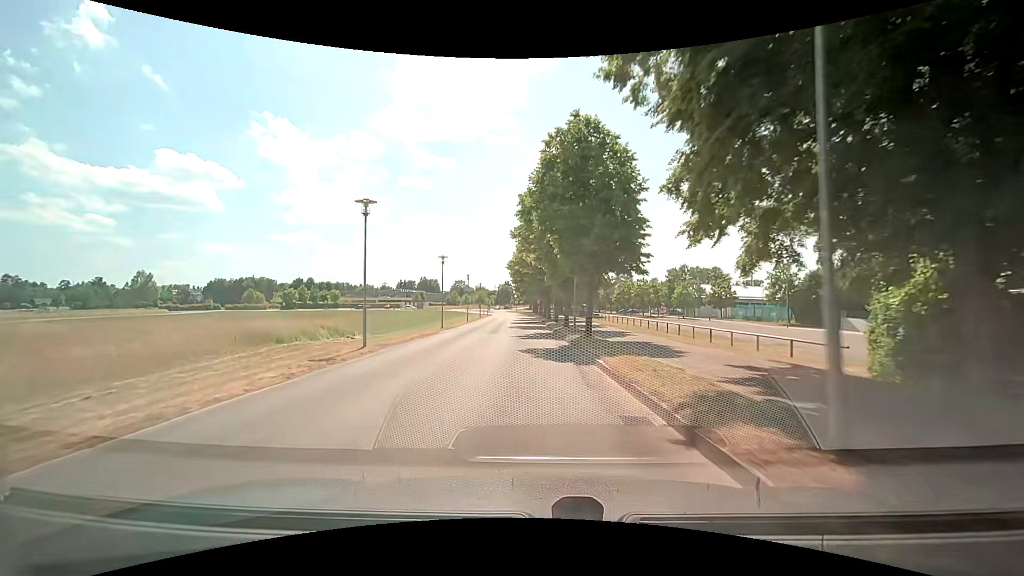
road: tertiary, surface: asphalt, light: Day
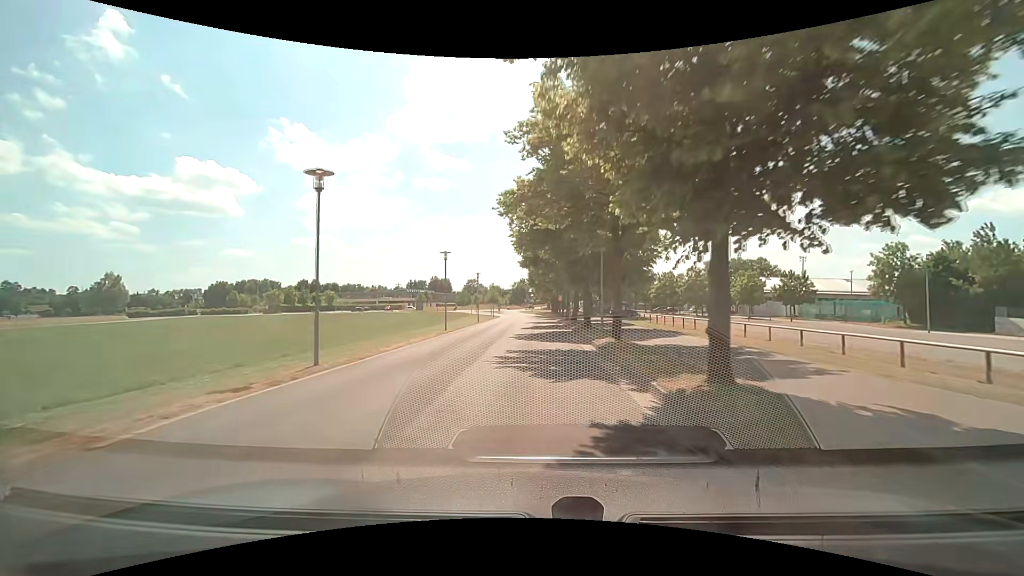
(-0.5, +22.4) m; -2°
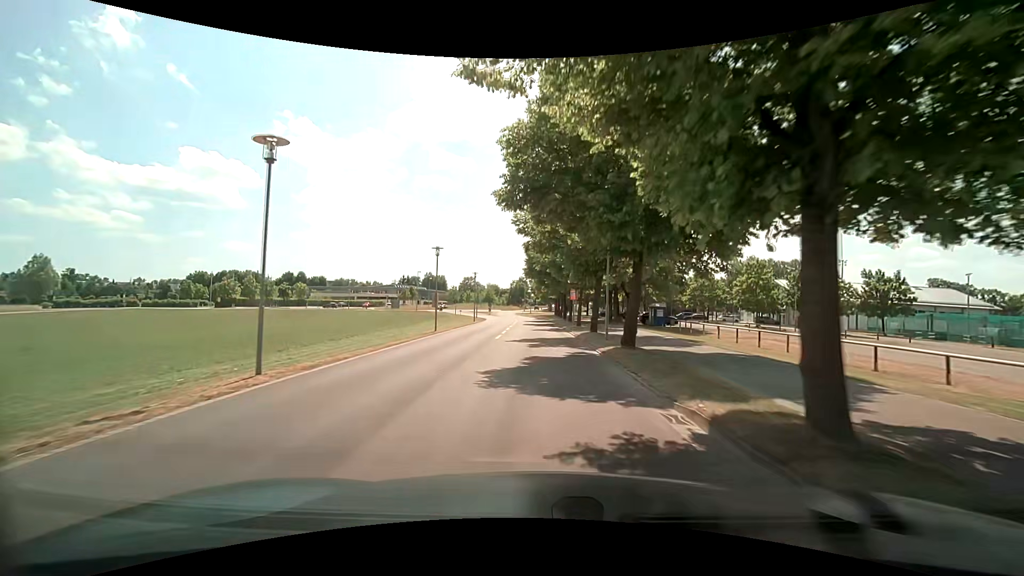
(-0.1, +21.6) m; 0°
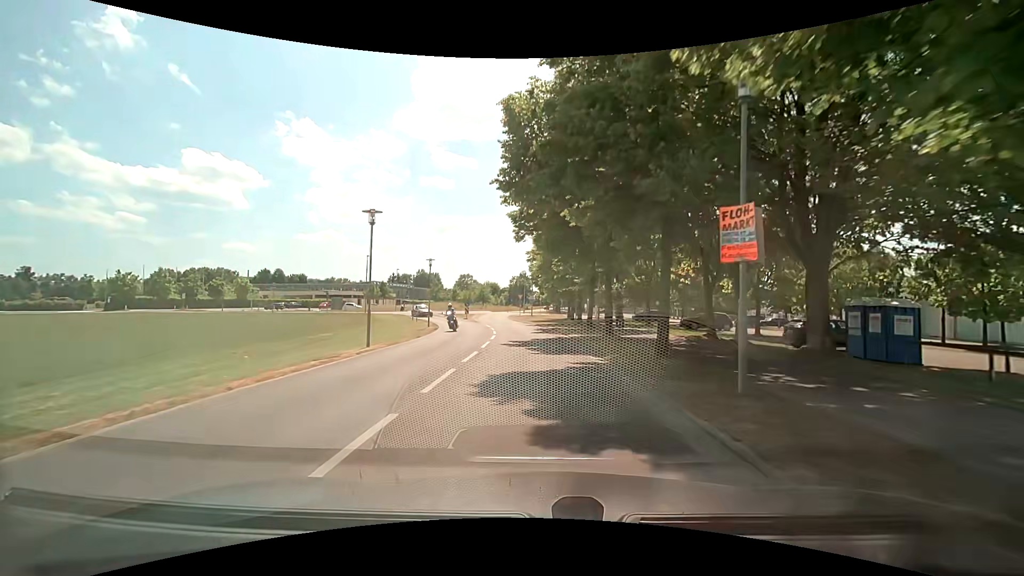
(0.0, +32.5) m; -1°
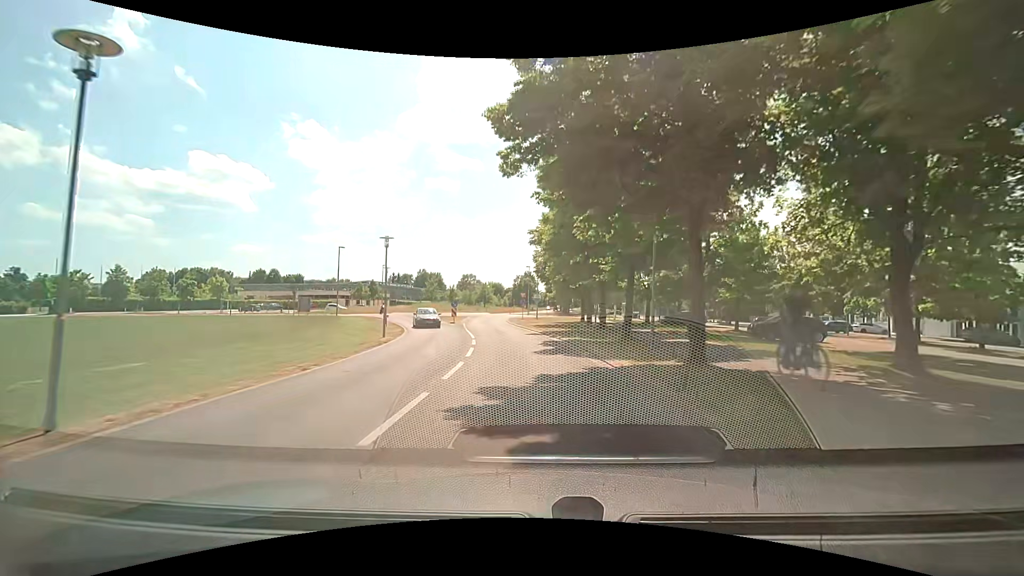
(+0.1, +12.1) m; 0°
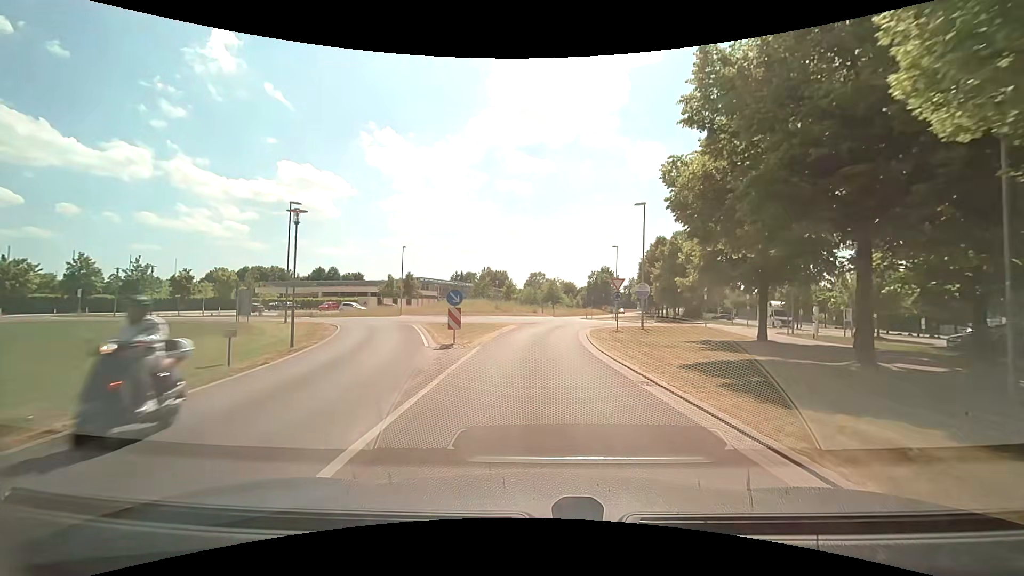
(-1.7, +27.3) m; -8°
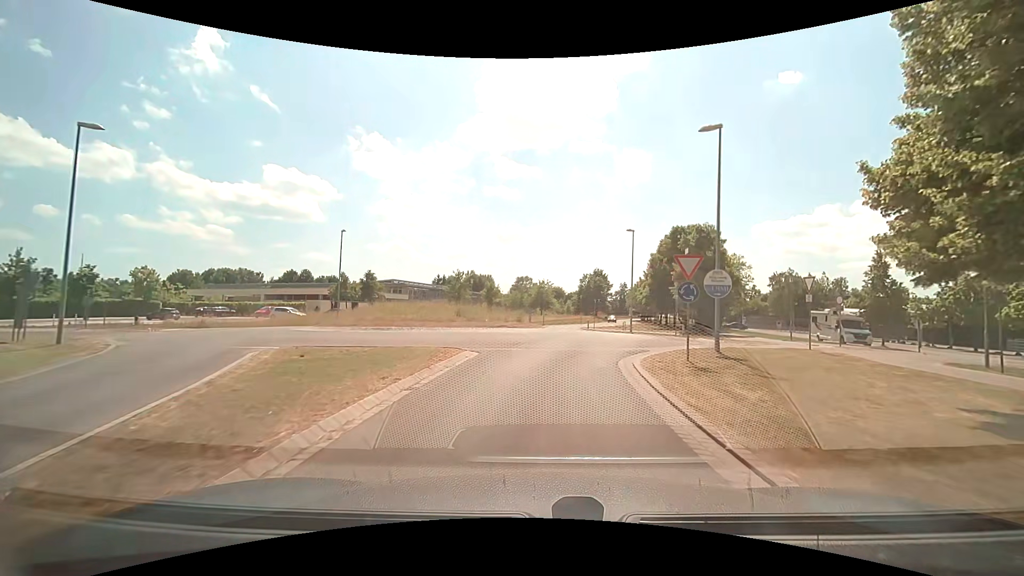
(0.0, +15.2) m; +2°
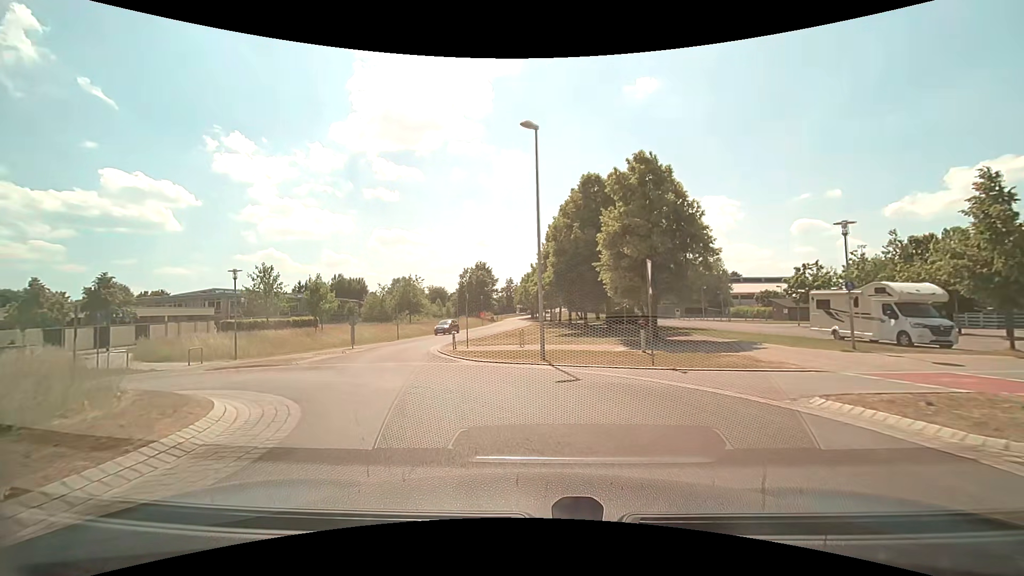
(+2.7, +23.1) m; +13°
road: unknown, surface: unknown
(-1, +10) (-5, +19) (-7, +29) (-7, +39) (-6, +49) (-5, +59) (-5, +69) (-4, +79) (-4, +89) (-5, +99) m
